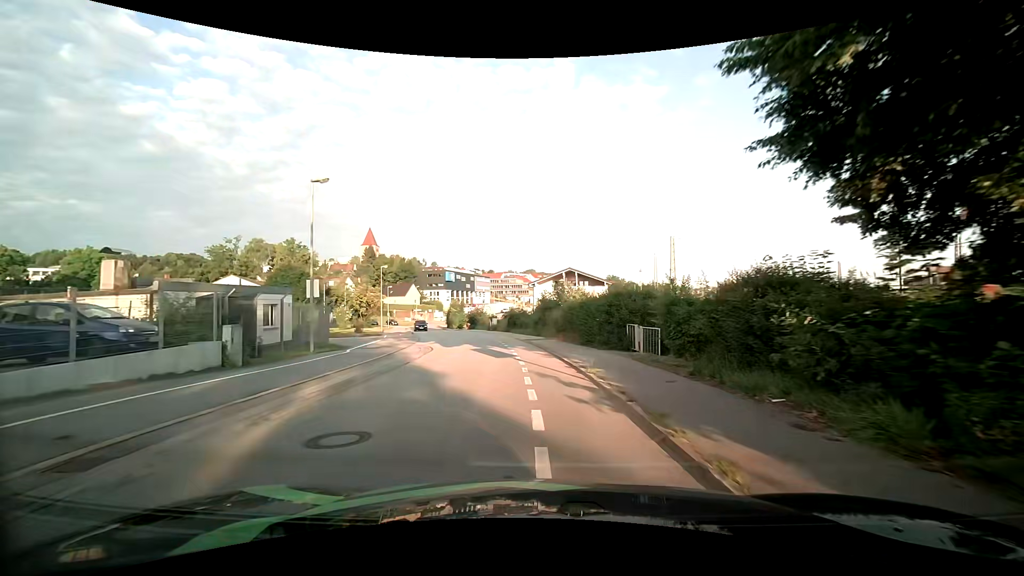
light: Day
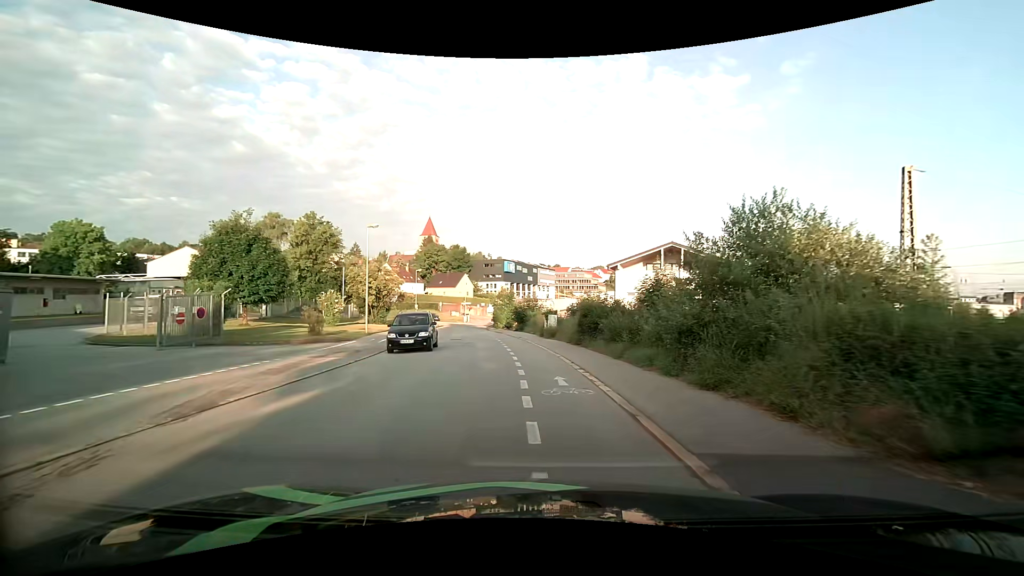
(-1.5, +25.2) m; -8°
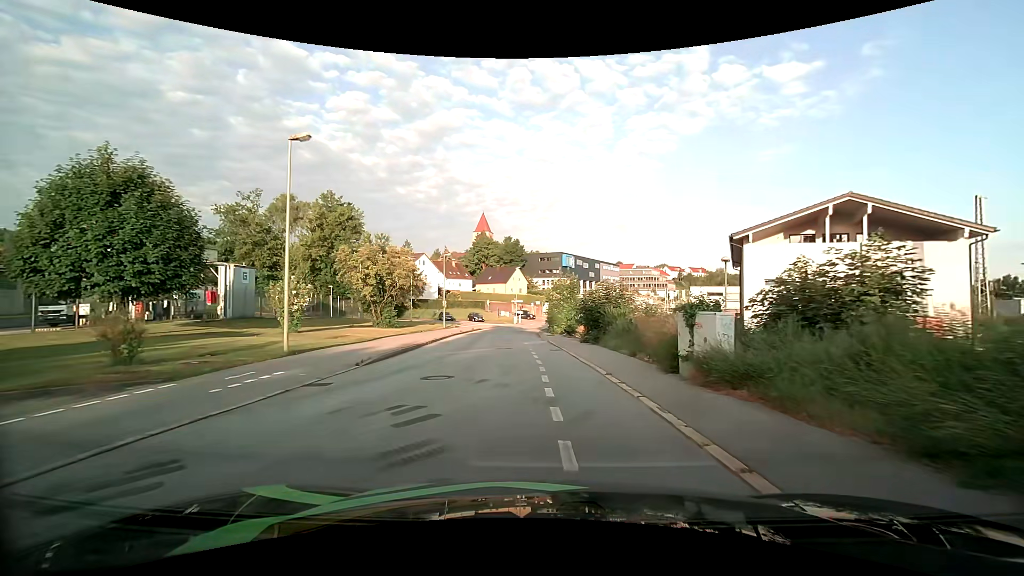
(-1.1, +19.2) m; -7°
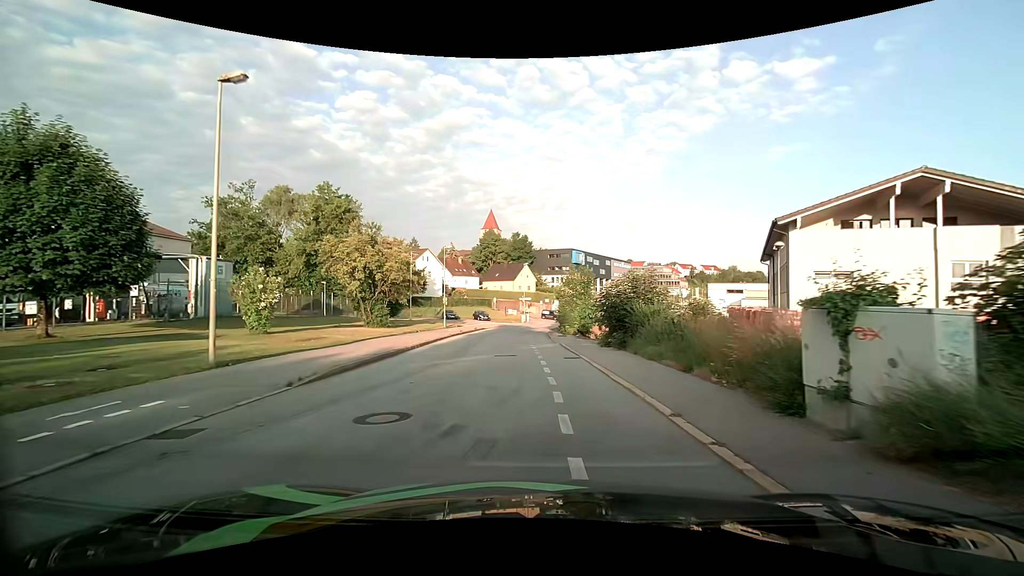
(0.0, +4.7) m; -1°
